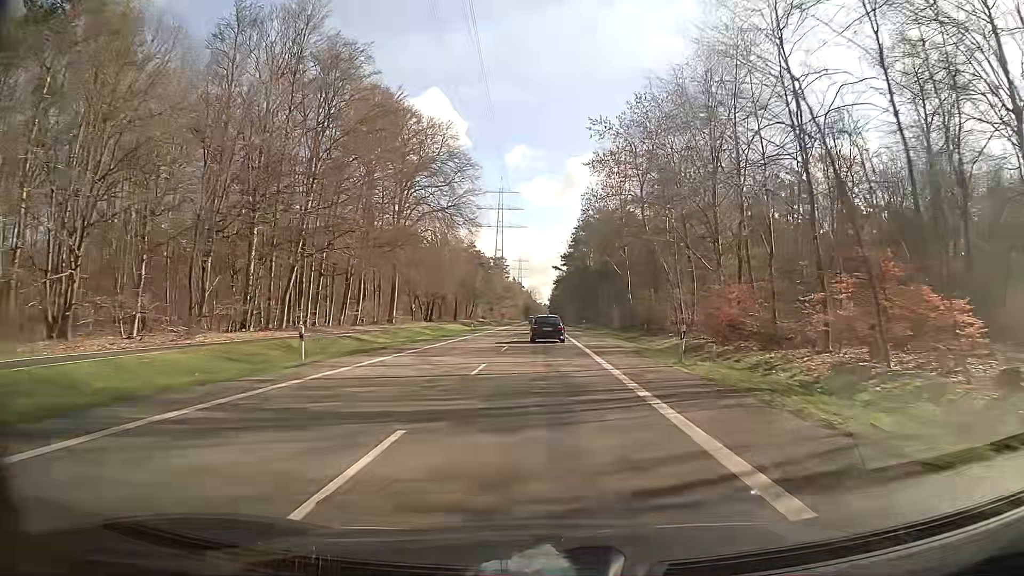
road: secondary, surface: asphalt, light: Day
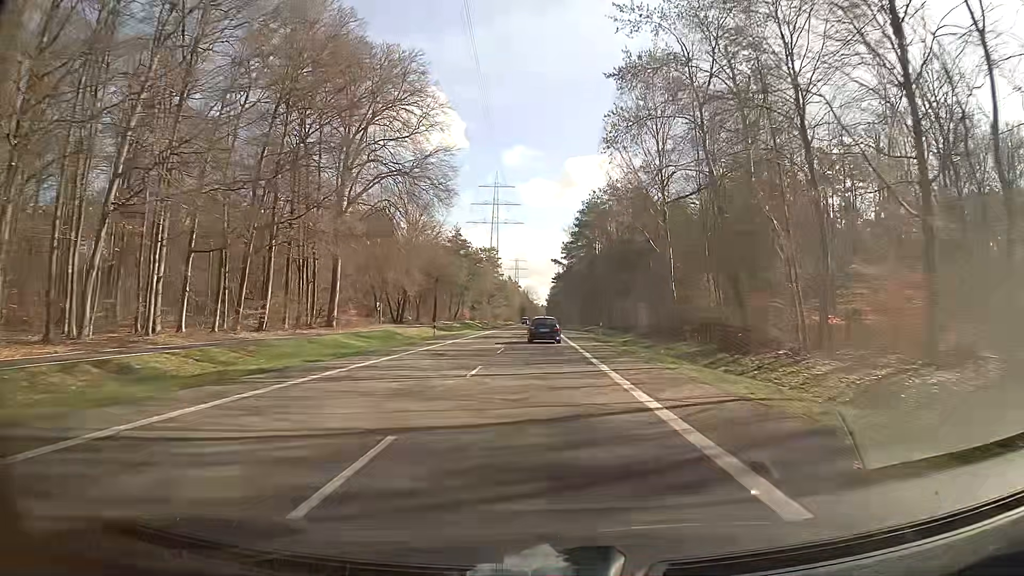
(+0.2, +23.1) m; +1°
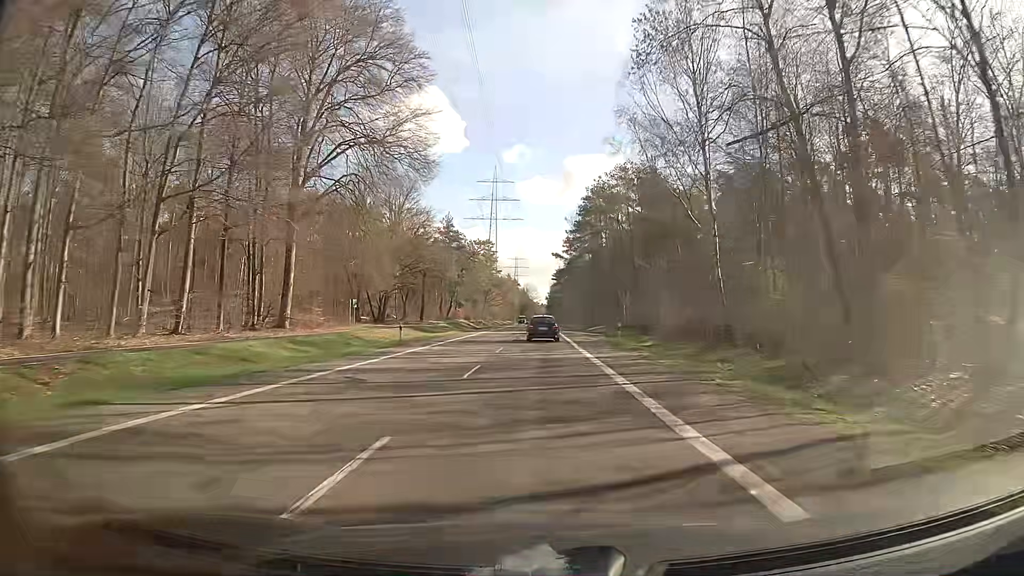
(-0.1, +11.5) m; 0°
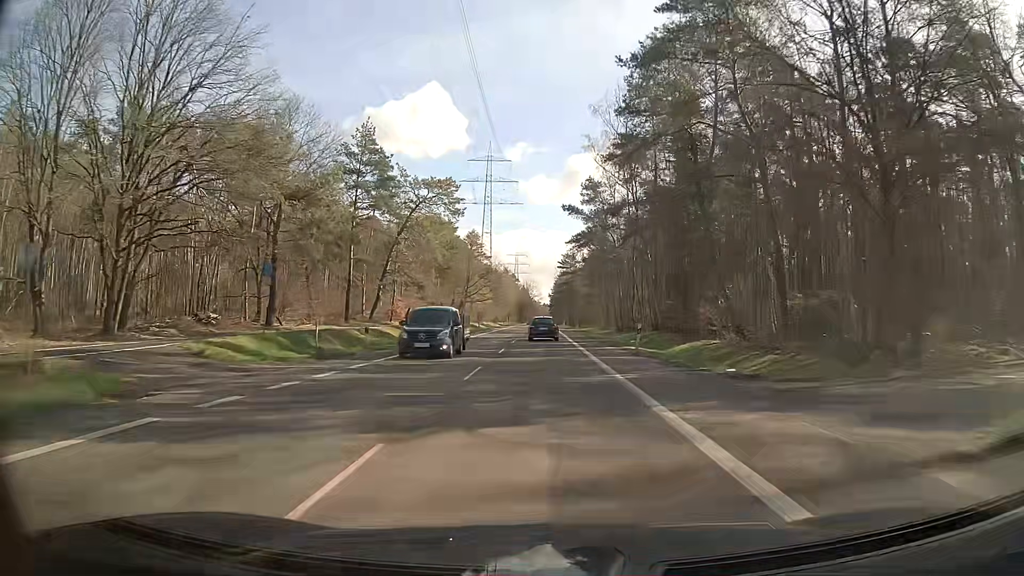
(-0.1, +57.5) m; 0°
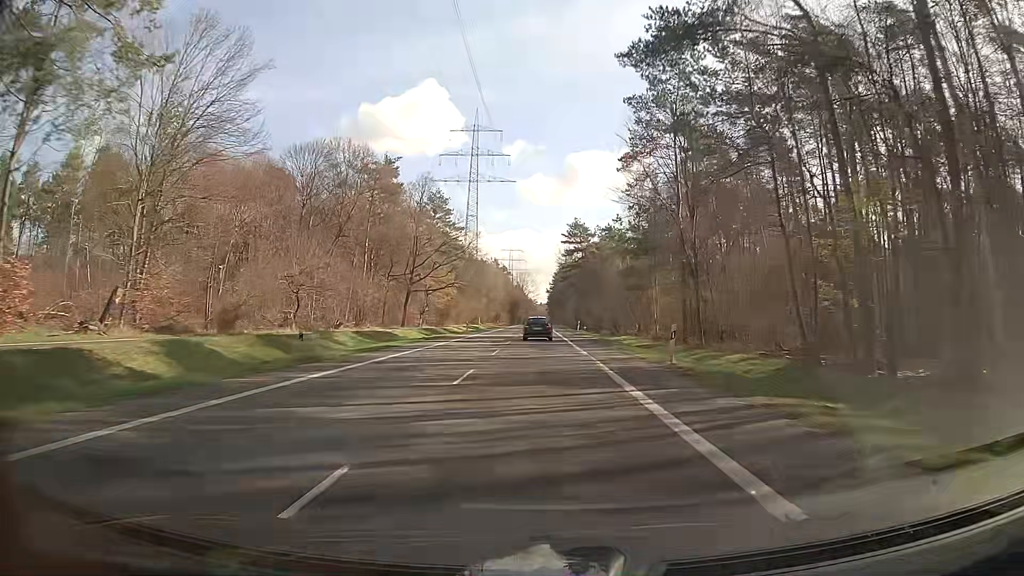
(+0.1, +58.2) m; +1°
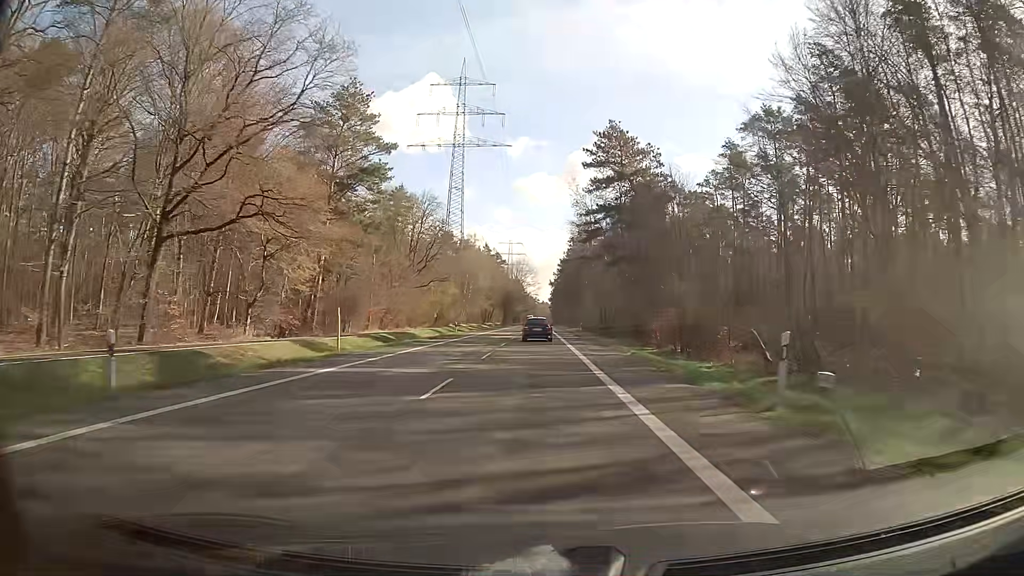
(-0.4, +59.7) m; 0°
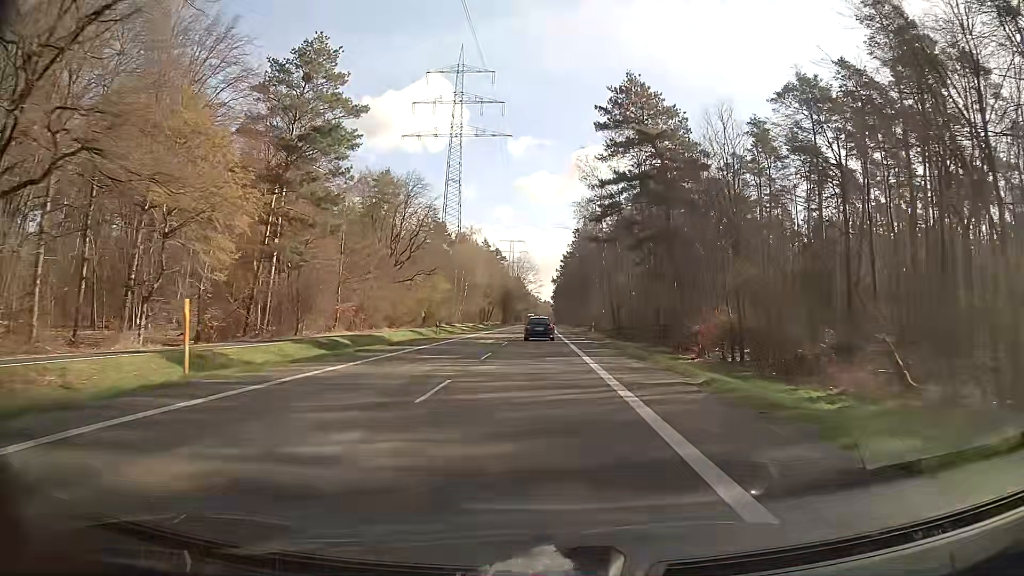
(0.0, +12.1) m; 0°
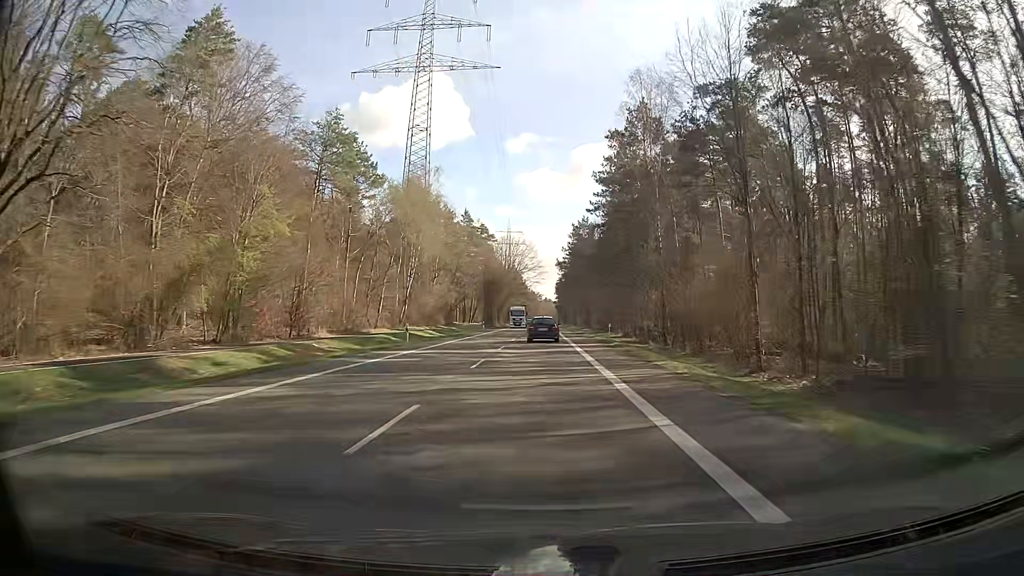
(-0.1, +61.2) m; 0°
(0, +10) (0, +20) (0, +30) (0, +40) (0, +50) (0, +60) (0, +70) (0, +80) (0, +90) (0, +100) m
